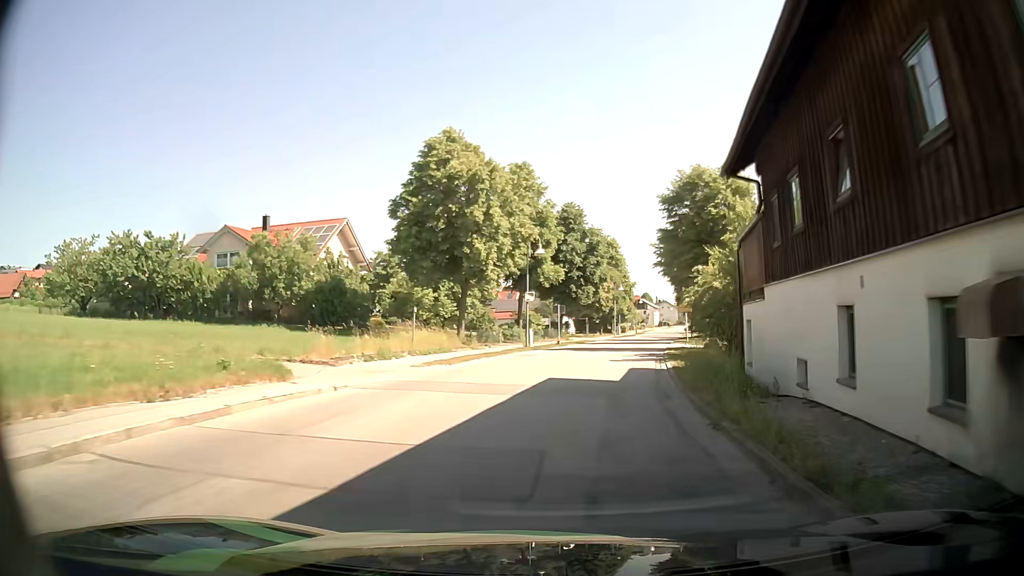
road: secondary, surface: asphalt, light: Day
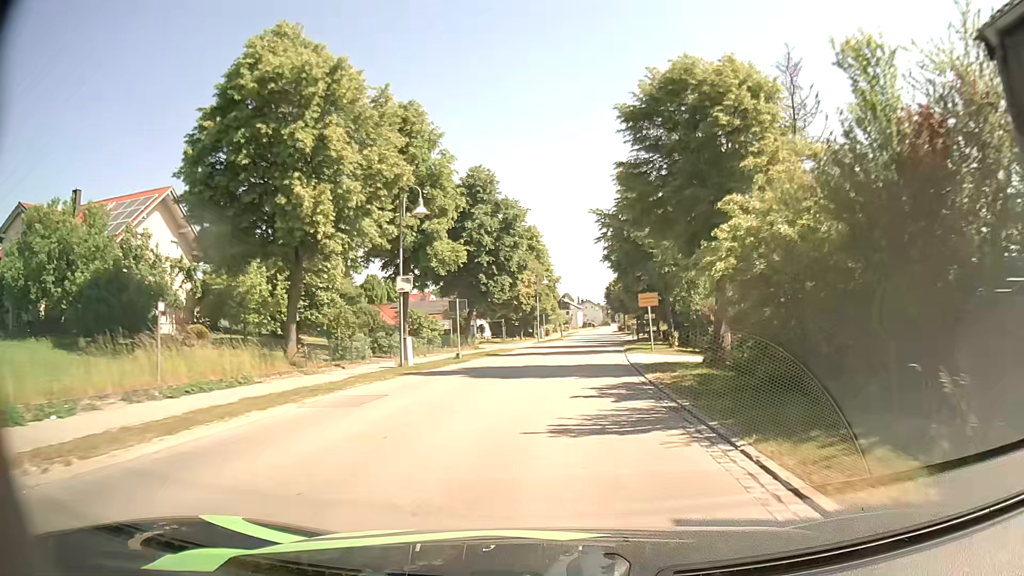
(+1.0, +16.4) m; +7°
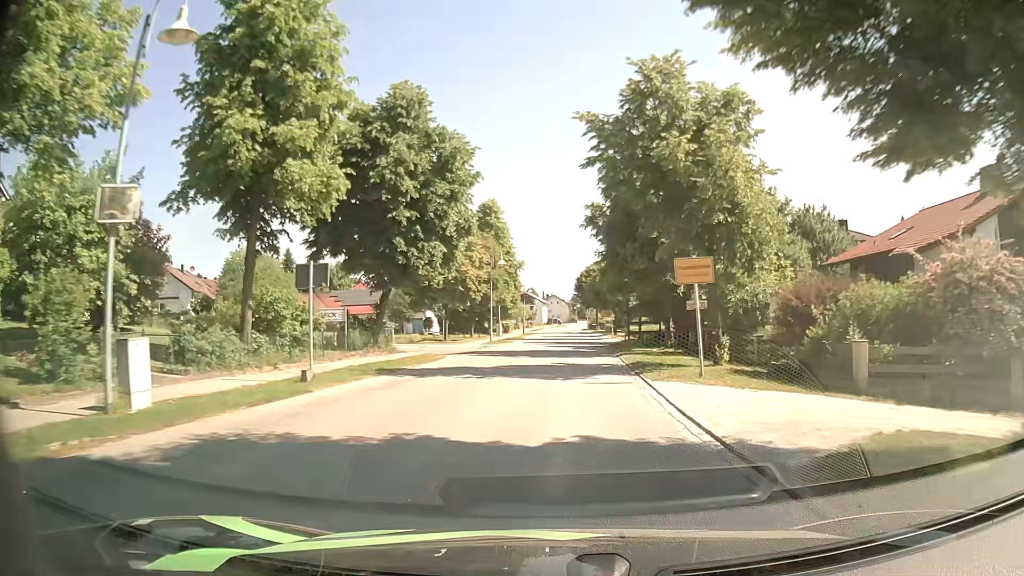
(+0.4, +16.8) m; +3°
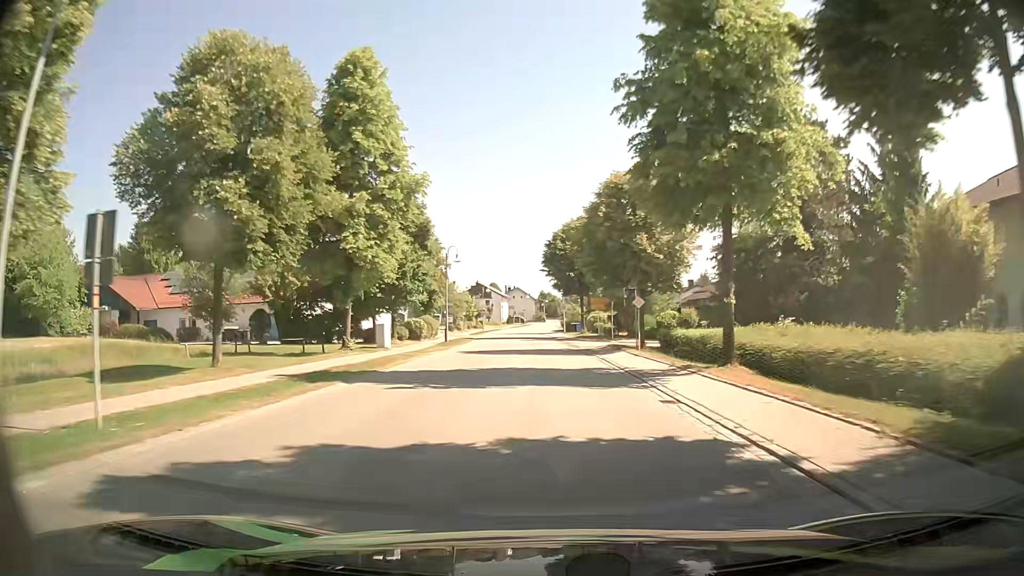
(+1.5, +45.0) m; +3°
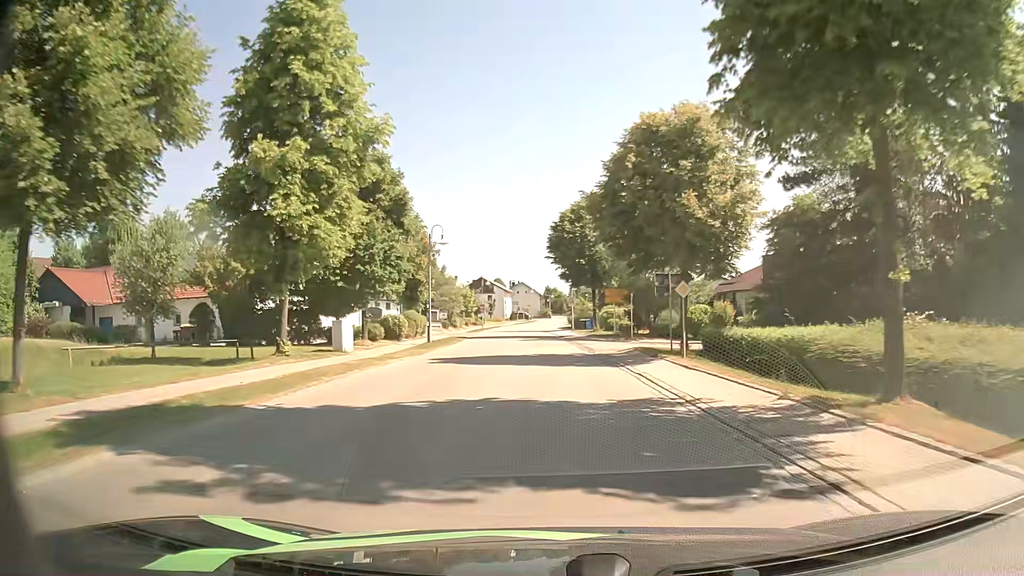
(-0.1, +9.0) m; -1°
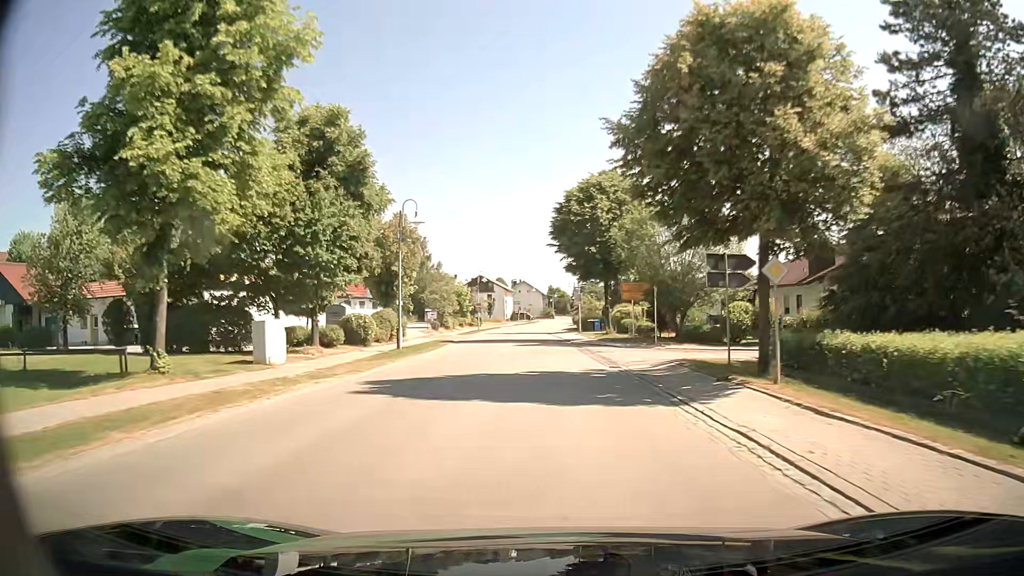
(+0.1, +8.7) m; 0°
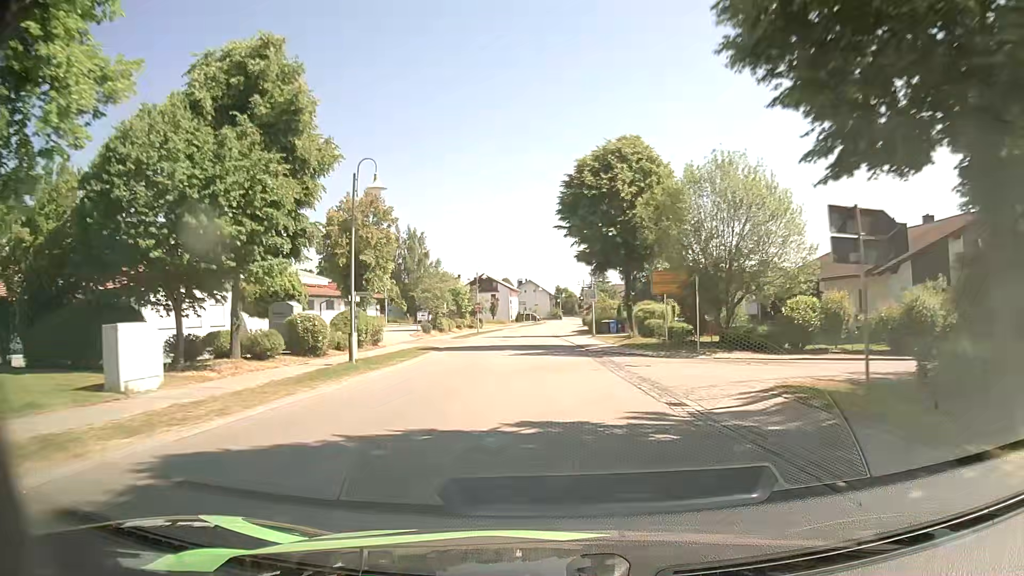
(0.0, +8.6) m; 0°
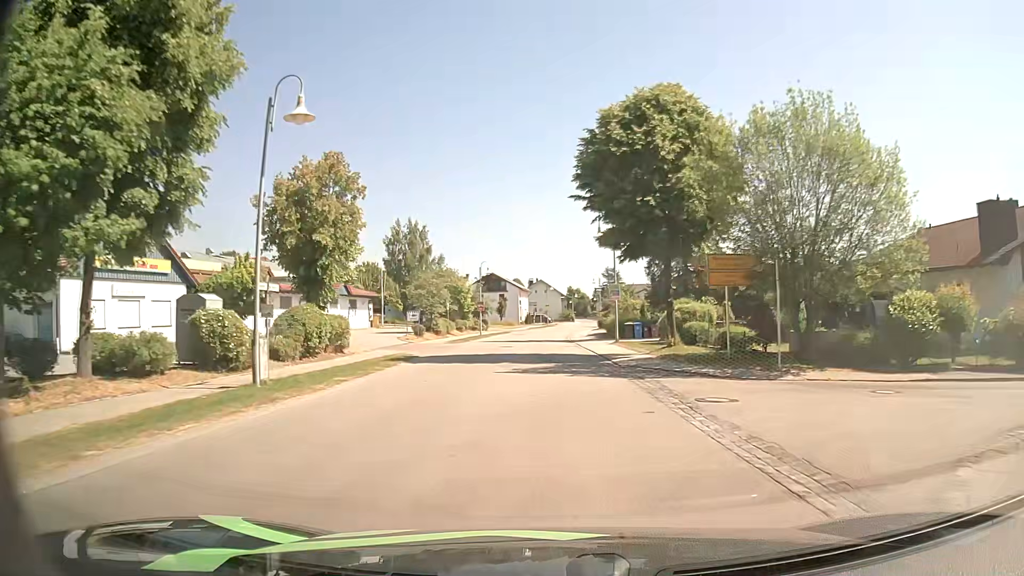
(-0.1, +8.5) m; -2°
(0, +10) (0, +20) (0, +30) (0, +40) (0, +50) (0, +60) (+1, +70) (+2, +80) (+4, +90) (+5, +100) m
